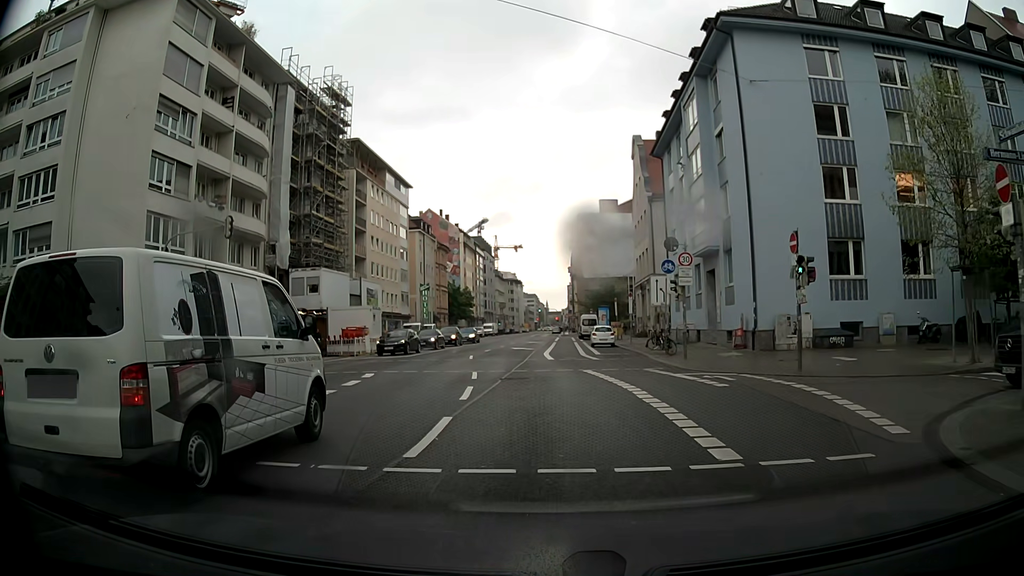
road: secondary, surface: asphalt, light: Day
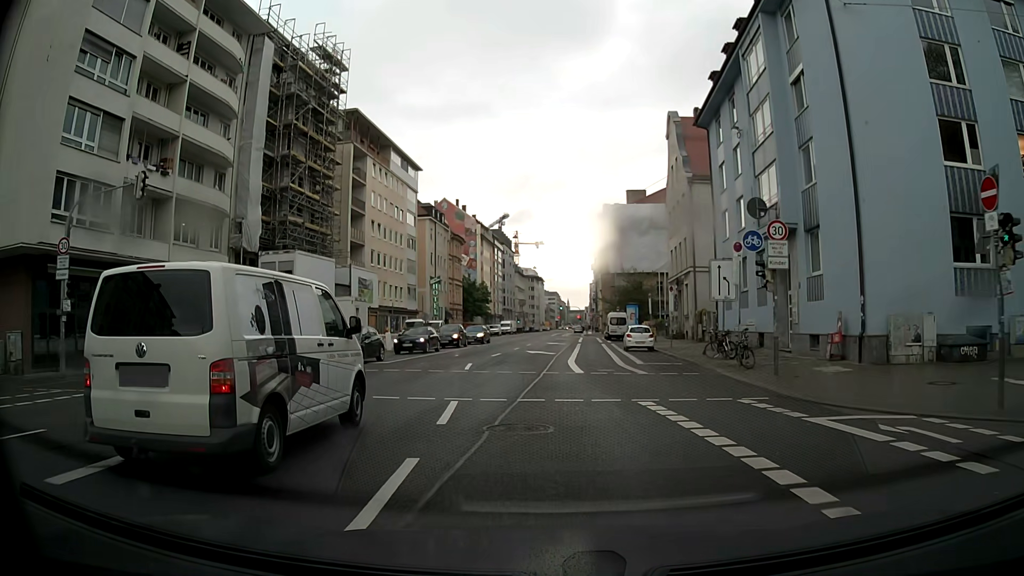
(-0.1, +8.9) m; -3°
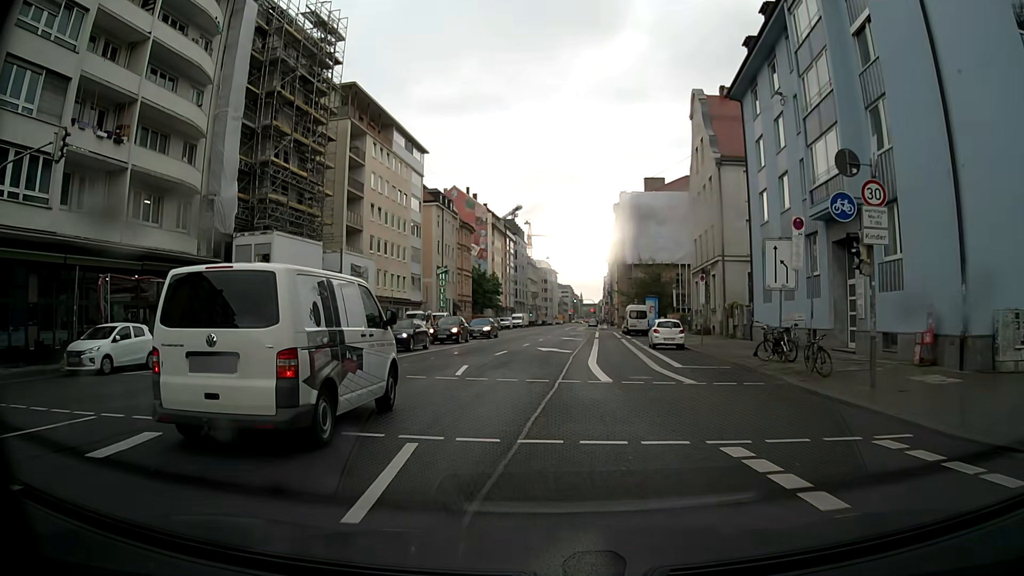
(0.0, +5.2) m; 0°
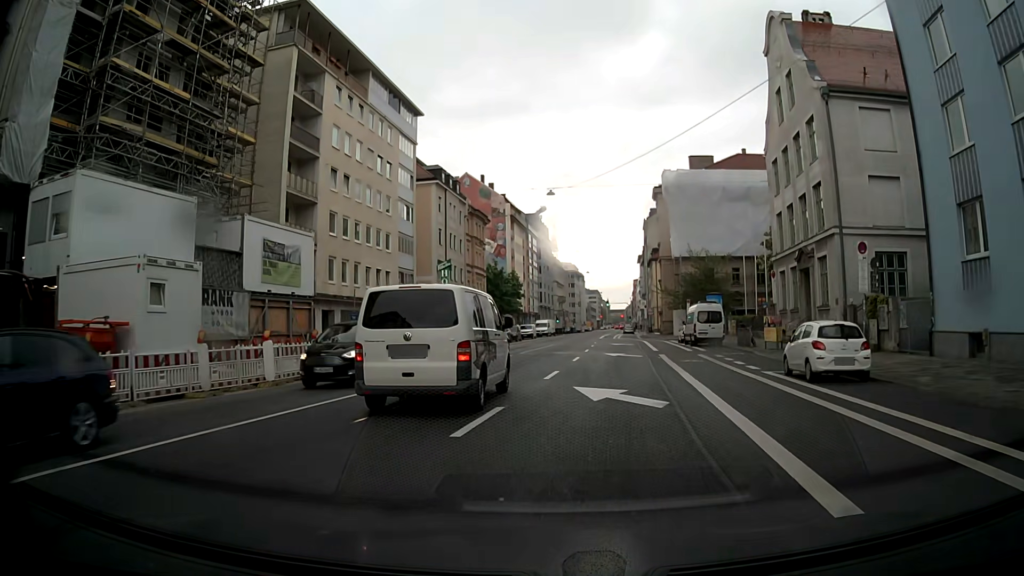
(-0.5, +17.6) m; -2°
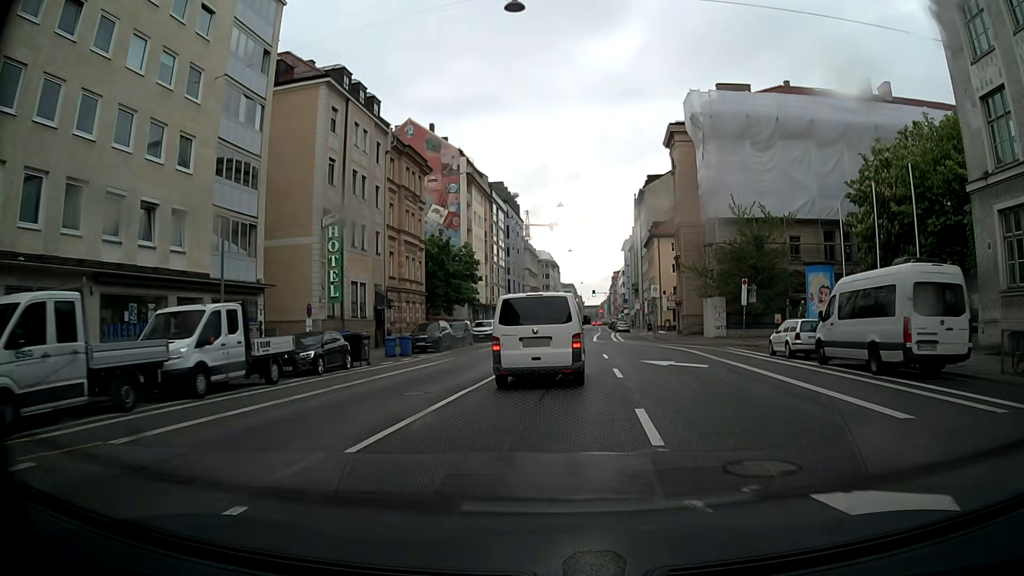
(+0.3, +28.0) m; +3°
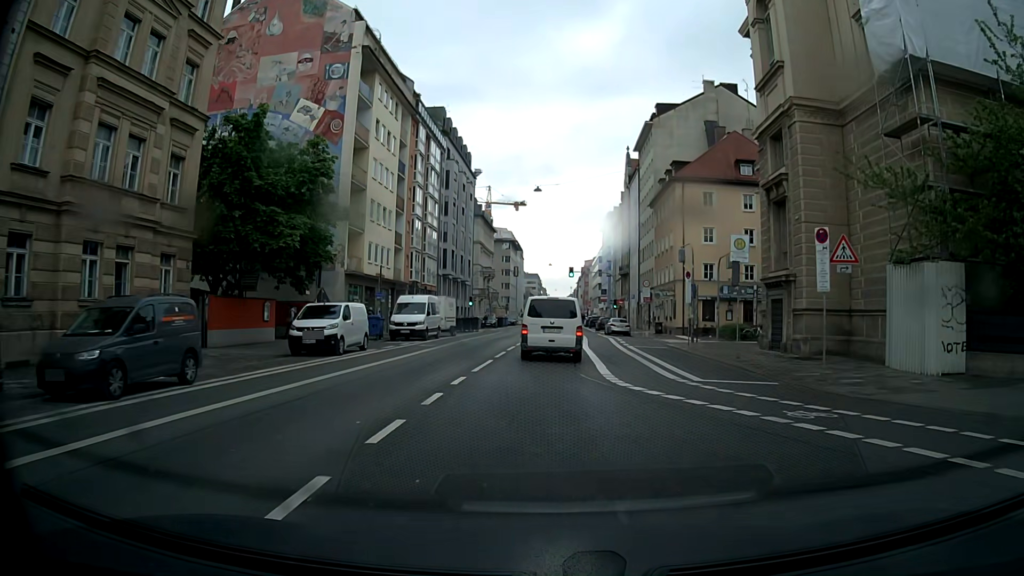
(+0.7, +35.3) m; +2°
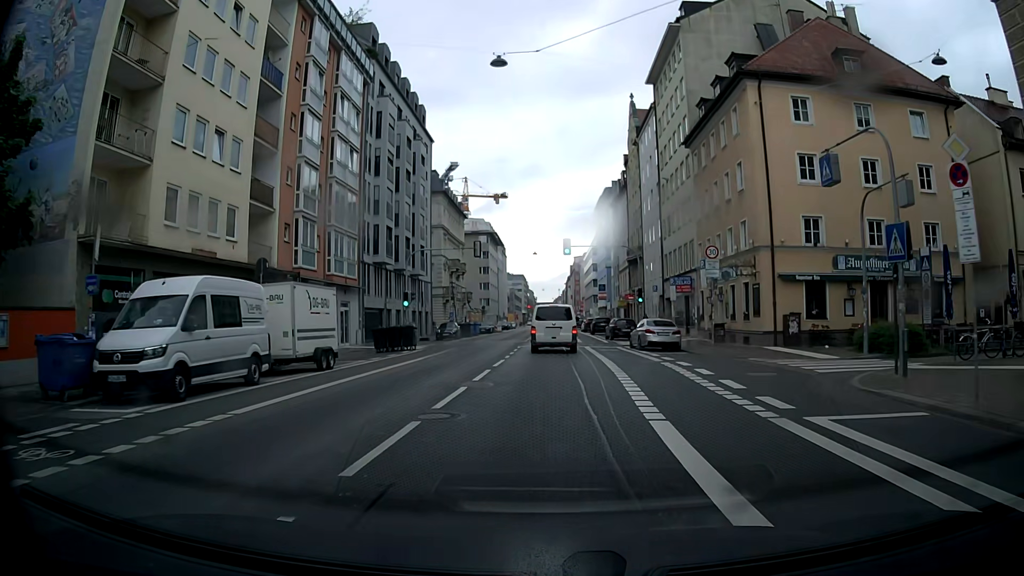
(+0.4, +24.7) m; +1°
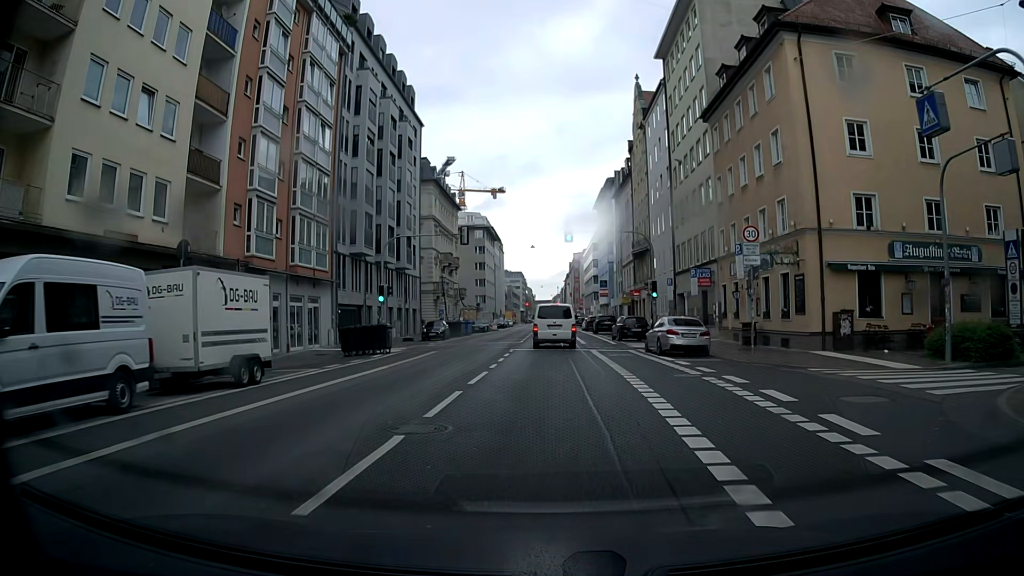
(0.0, +5.7) m; 0°
(0, +10) (0, +20) (0, +30) (0, +40) (0, +50) (0, +60) (+1, +70) (+1, +80) (+1, +90) (+1, +100) m
